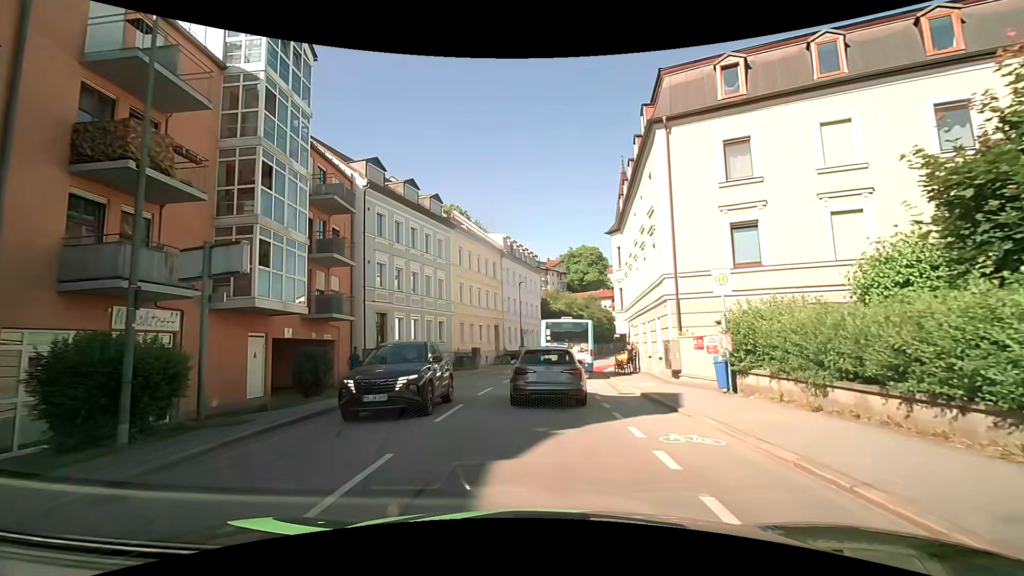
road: tertiary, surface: asphalt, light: Day
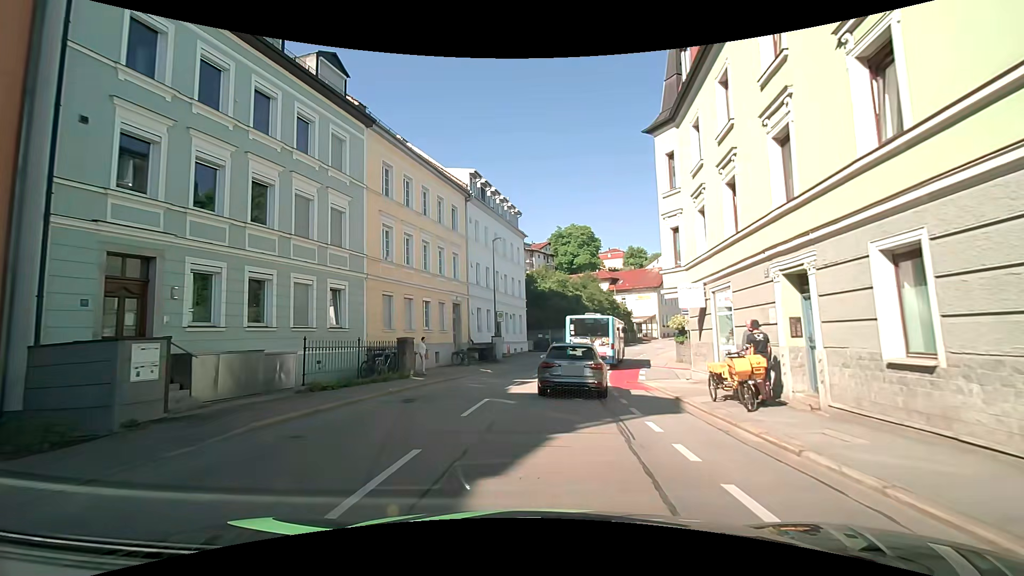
(+0.2, +17.8) m; +1°
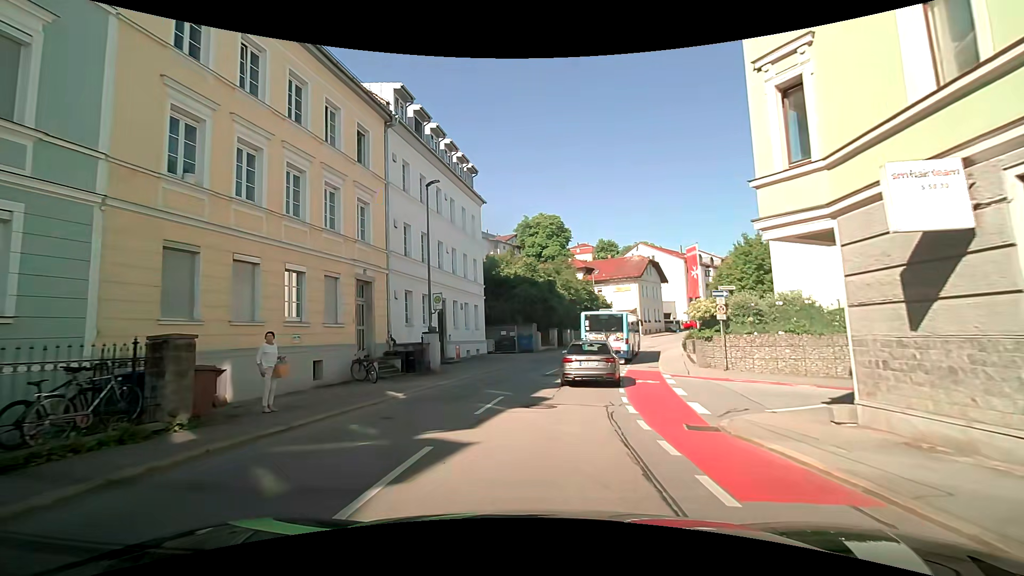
(+0.5, +11.7) m; +4°
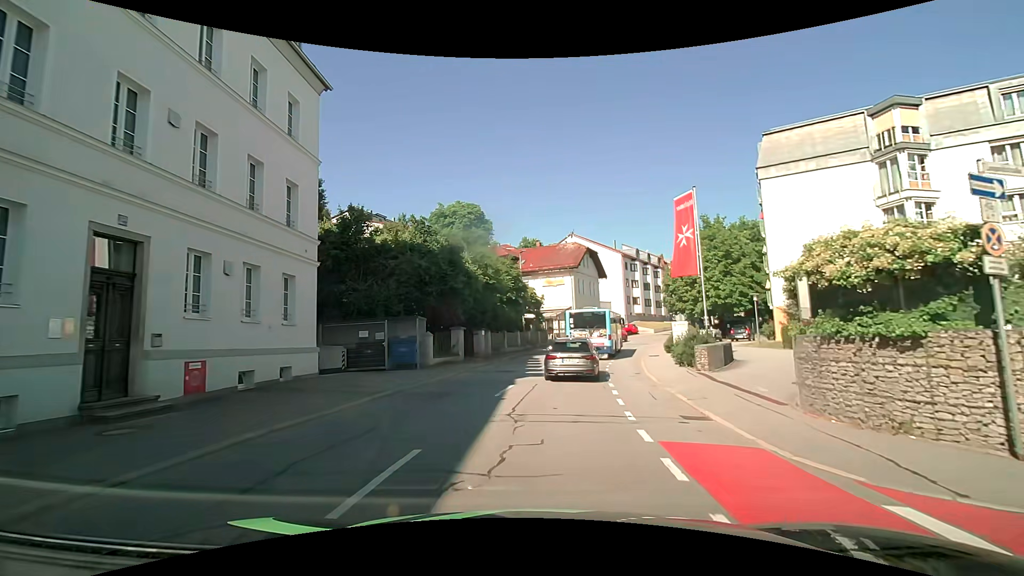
(+1.1, +17.0) m; +9°
(0, +10) (+1, +20) (+3, +30) (+5, +40) (+9, +49) (+13, +58) (+18, +67) (+24, +75) (+31, +82) (+37, +90) m
